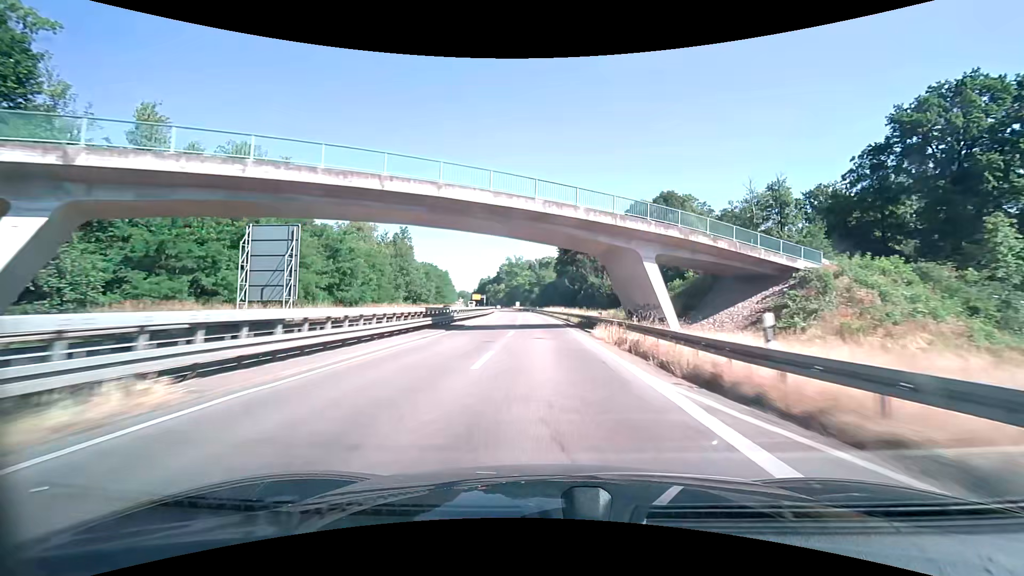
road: trunk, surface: asphalt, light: Day
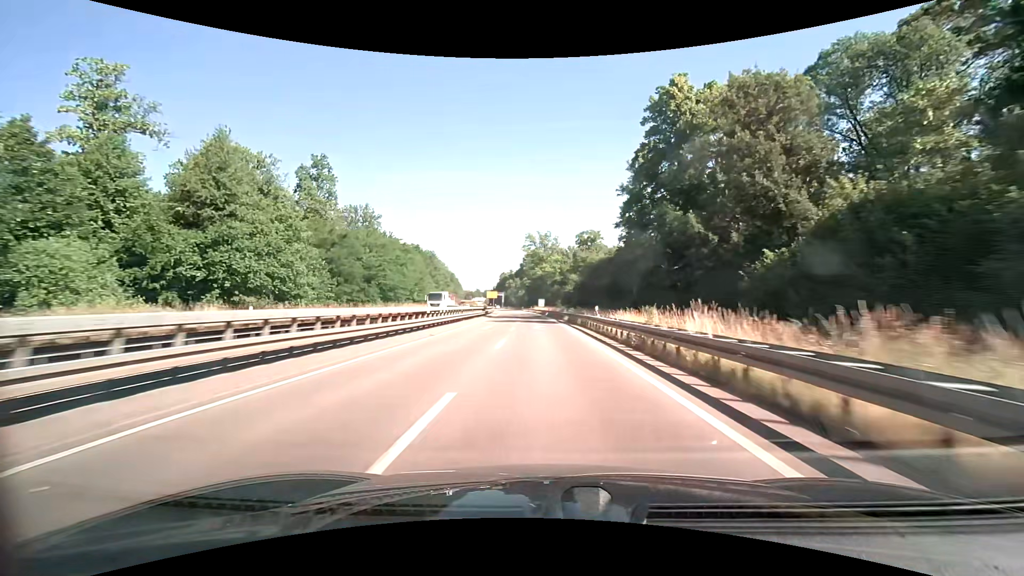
(-2.5, +78.4) m; -4°
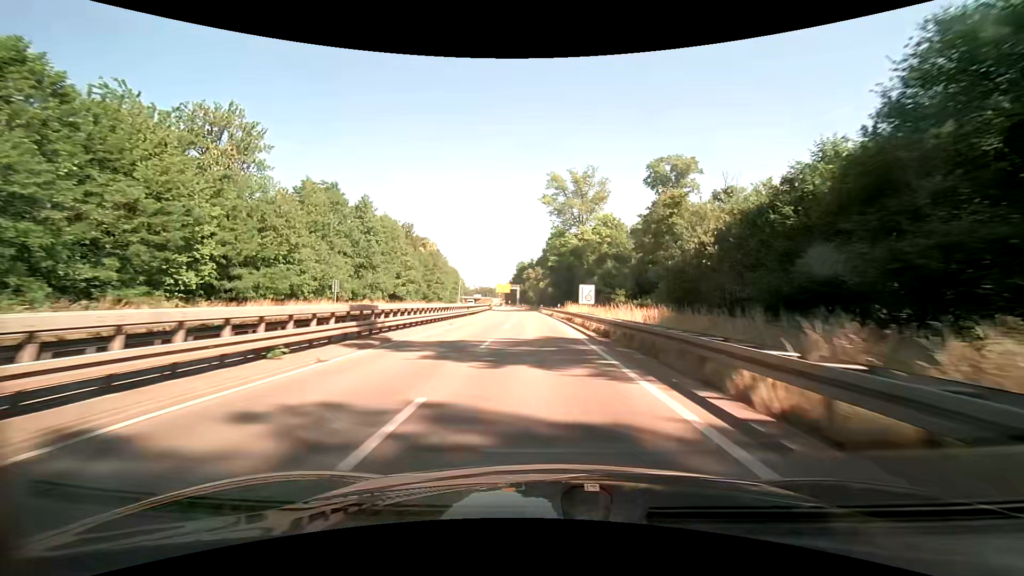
(-1.9, +71.4) m; -3°
(0, +10) (0, +20) (0, +30) (-1, +40) (-1, +50) (-2, +60) (-2, +70) (-3, +80) (-4, +90) (-5, +100) m
